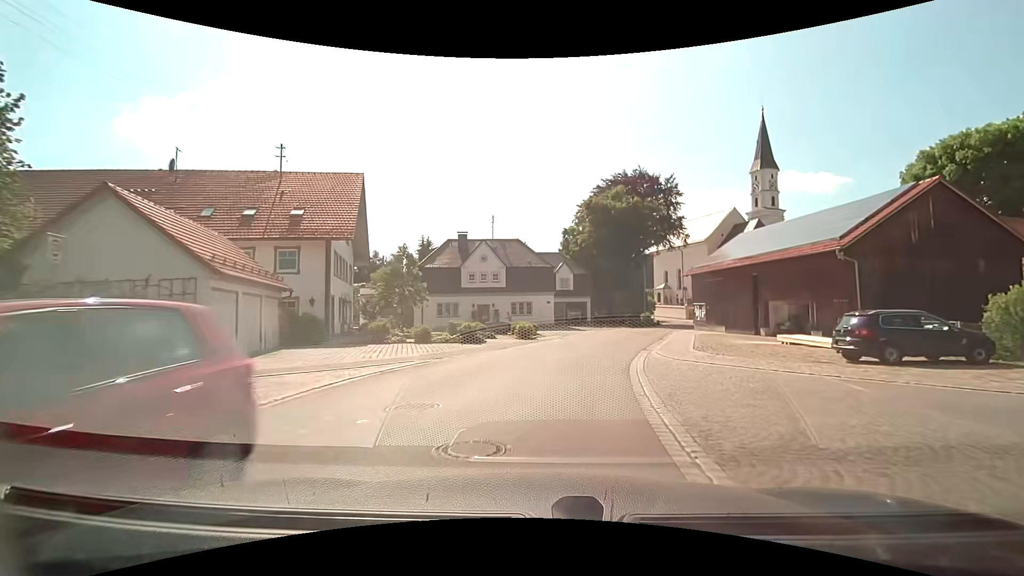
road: tertiary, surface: asphalt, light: Day
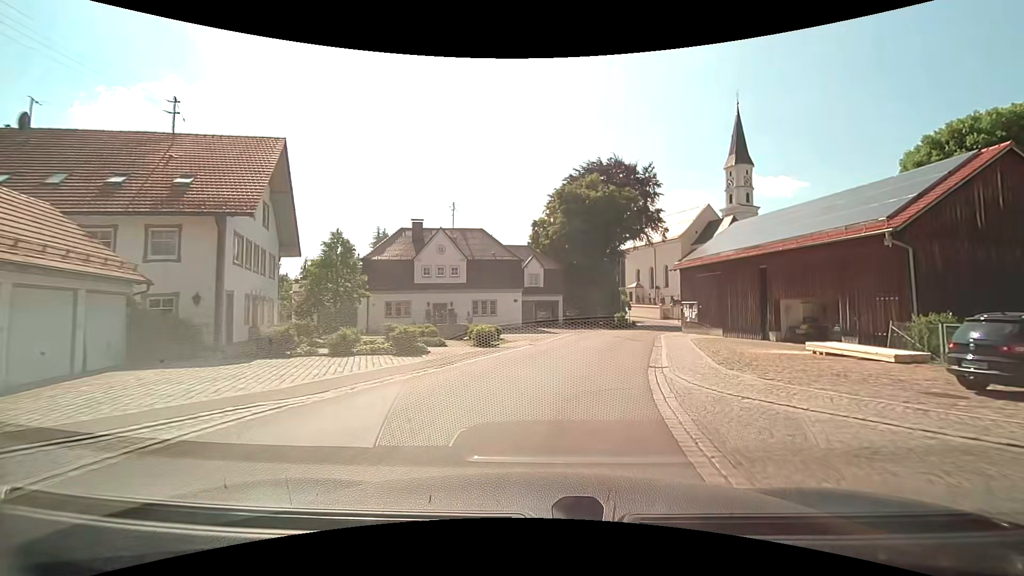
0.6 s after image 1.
(+0.1, +6.5) m; +2°
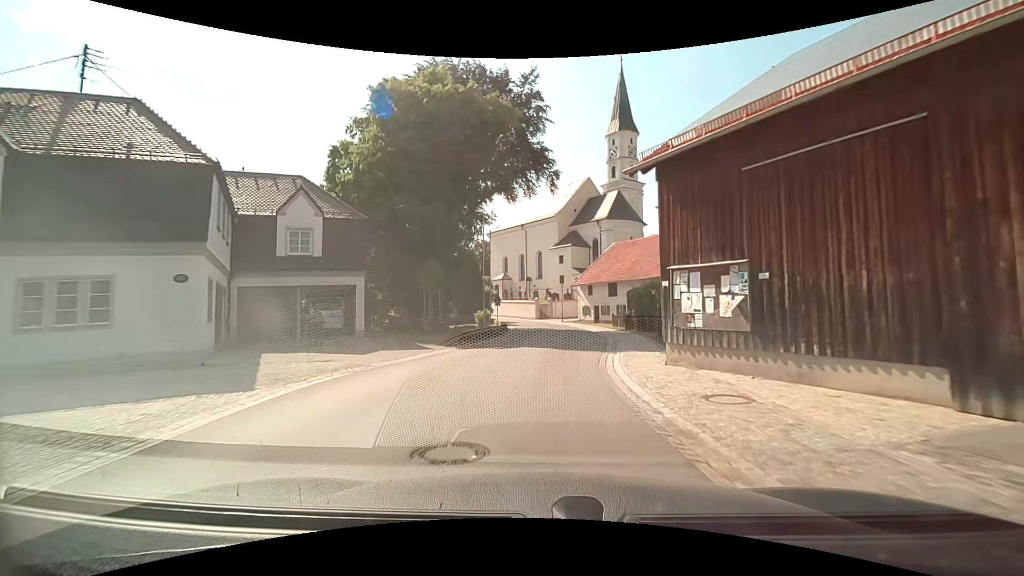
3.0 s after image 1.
(+4.4, +26.4) m; +17°
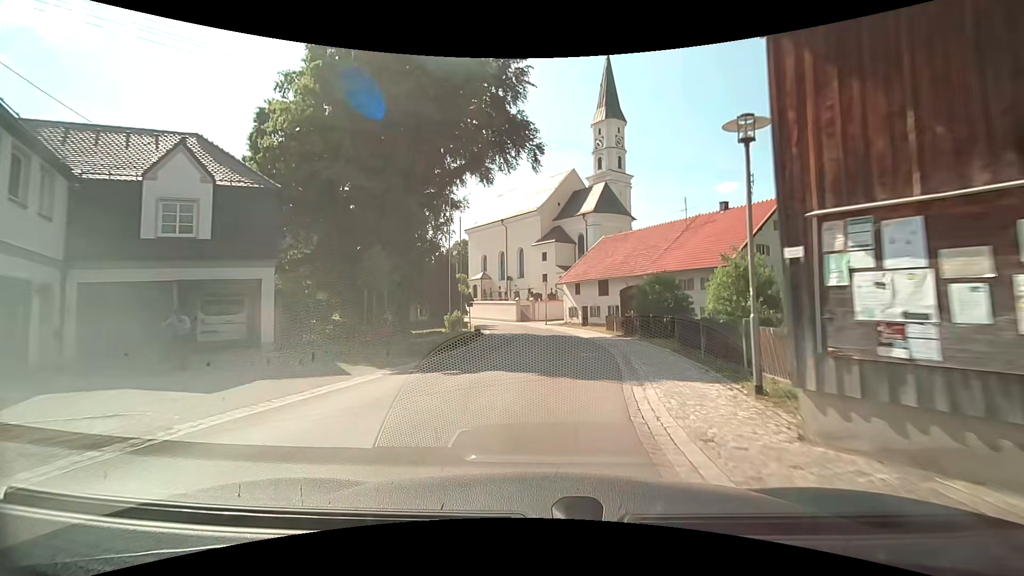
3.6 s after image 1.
(+0.1, +6.7) m; +2°
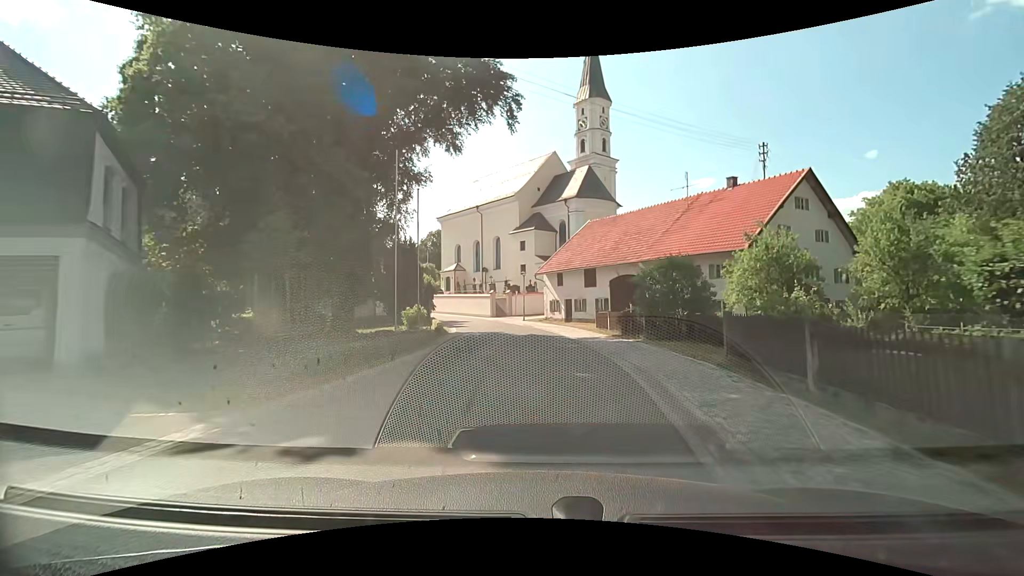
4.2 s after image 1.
(+0.1, +6.5) m; +2°
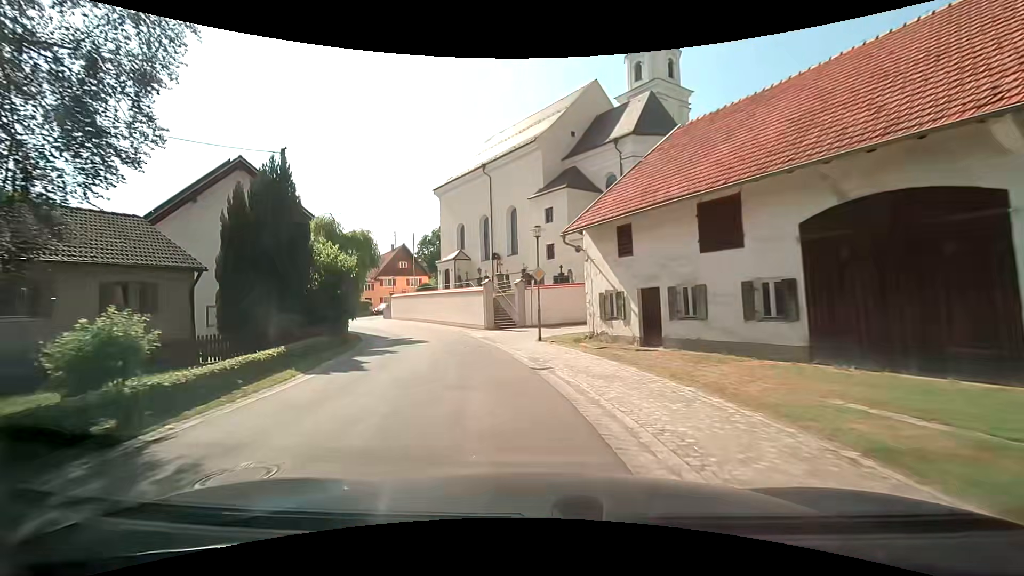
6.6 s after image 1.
(+0.4, +25.4) m; -4°
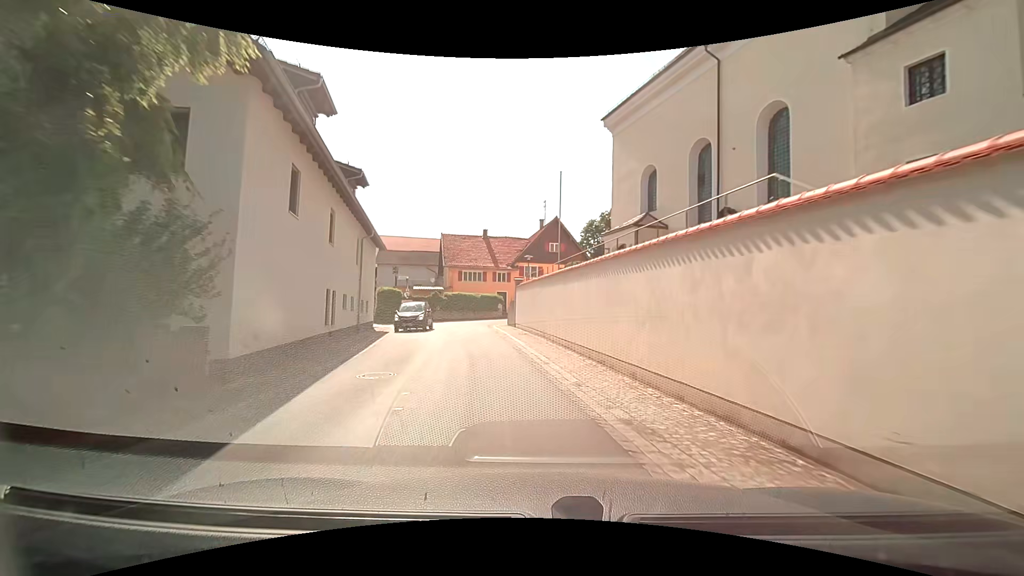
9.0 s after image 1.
(-4.3, +25.7) m; -18°
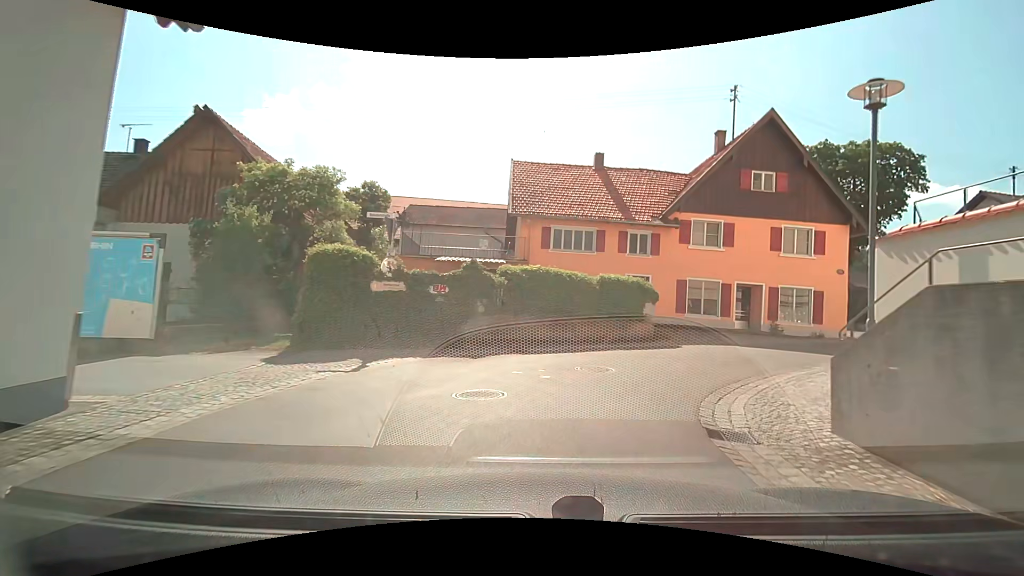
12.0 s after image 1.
(-4.2, +27.1) m; -10°
(+2, +10) (+8, +17) (+17, +23) (+23, +30) (+25, +40) (+24, +50) (+23, +60) (+21, +70) (+20, +80) (+19, +89) m
